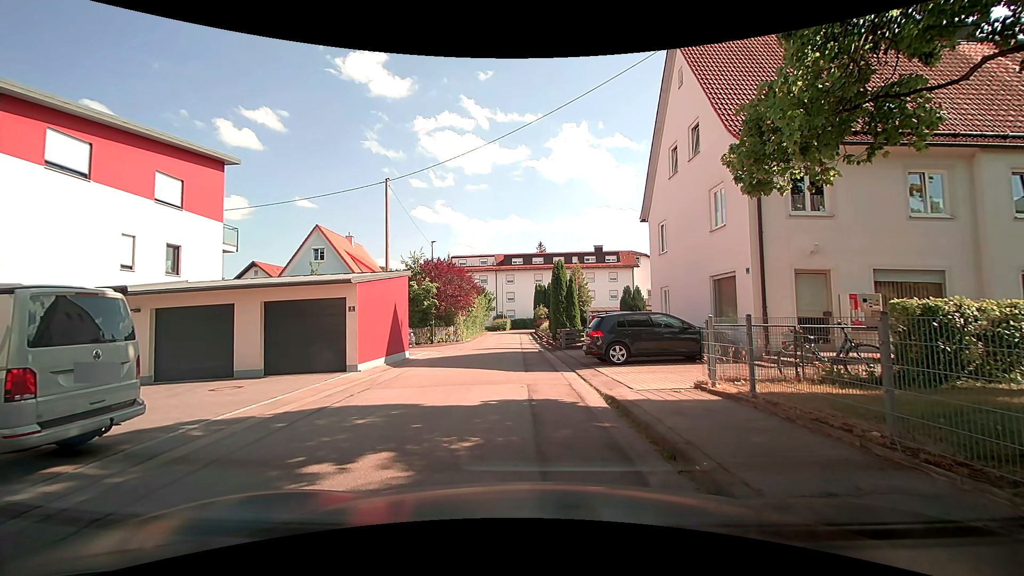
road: residential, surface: asphalt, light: Day
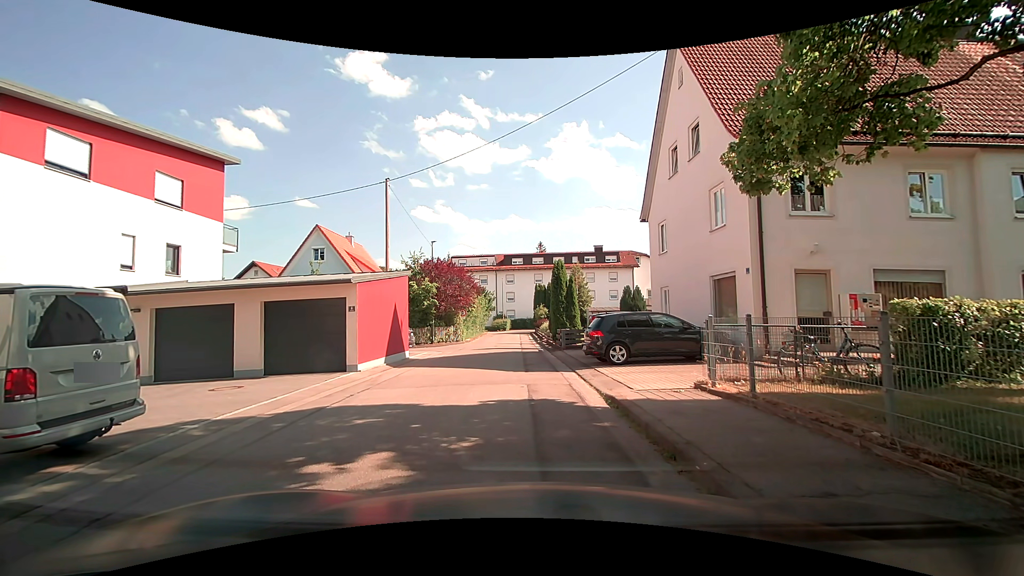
(0.0, 0.0) m; 0°
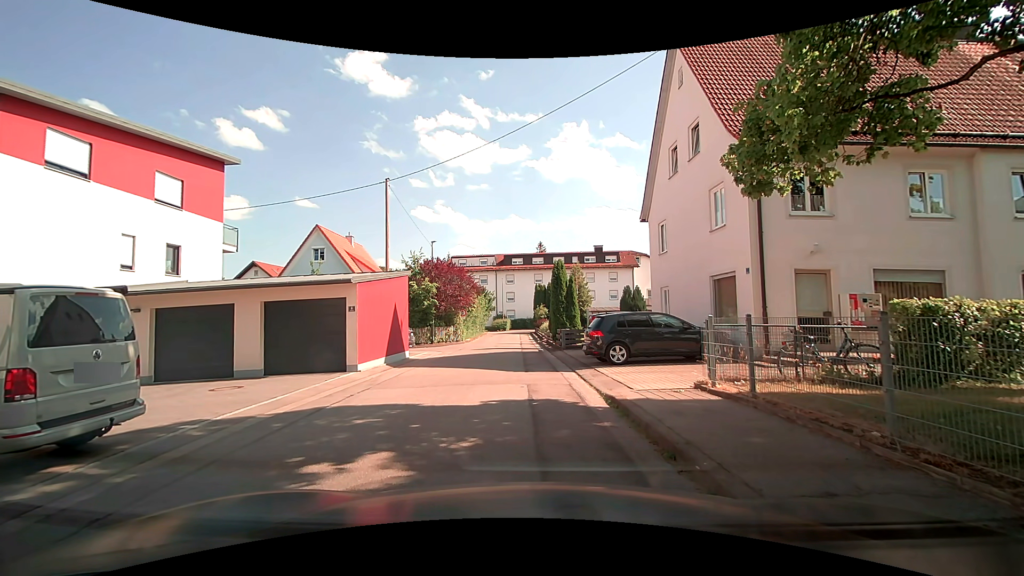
(0.0, 0.0) m; 0°
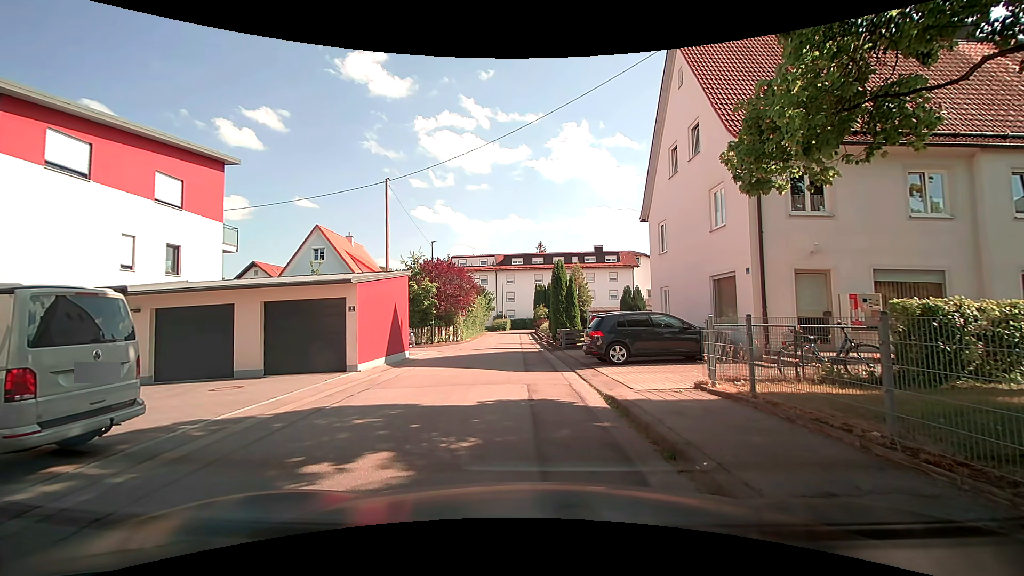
(0.0, 0.0) m; 0°
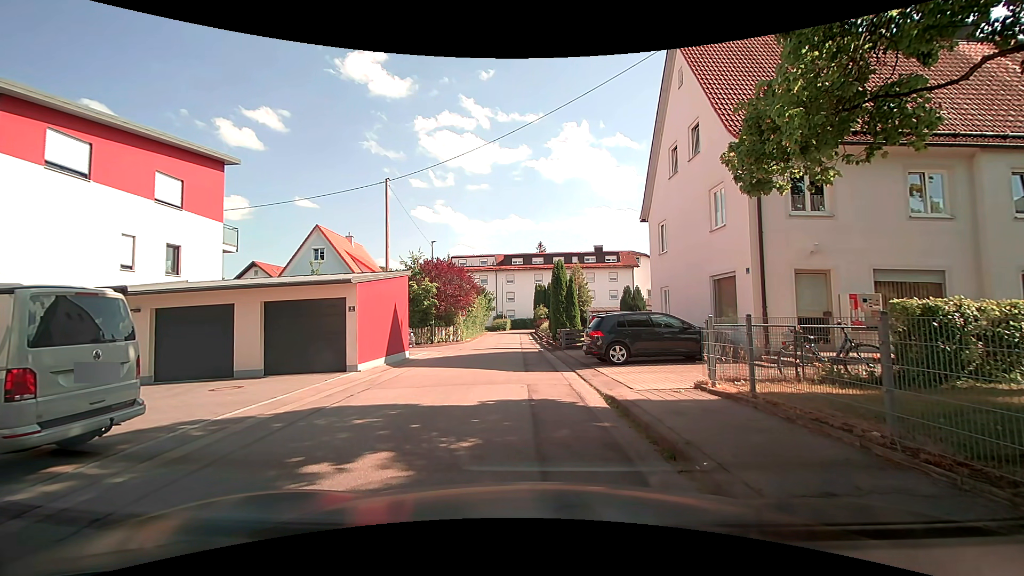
(0.0, 0.0) m; 0°
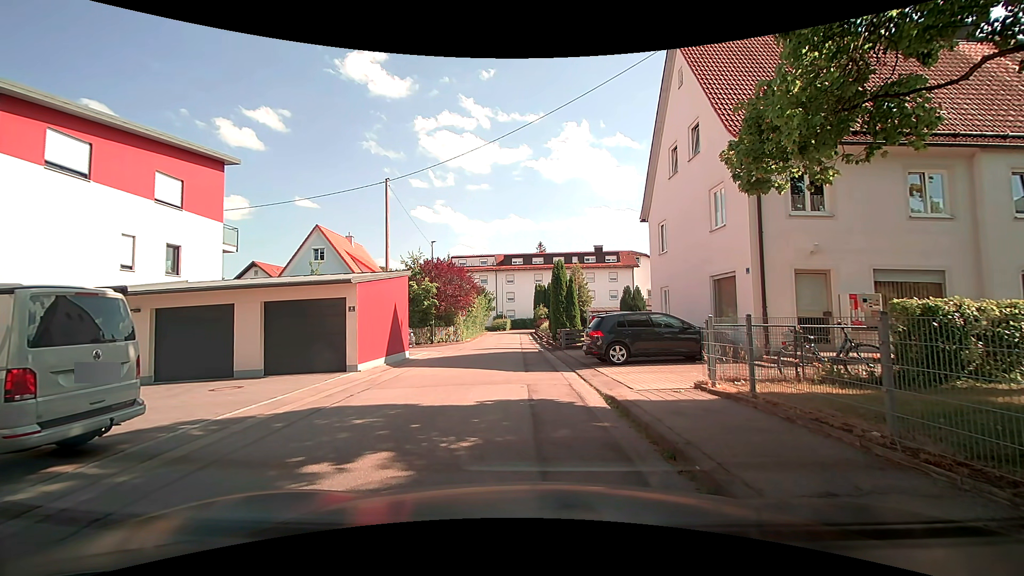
(0.0, 0.0) m; 0°
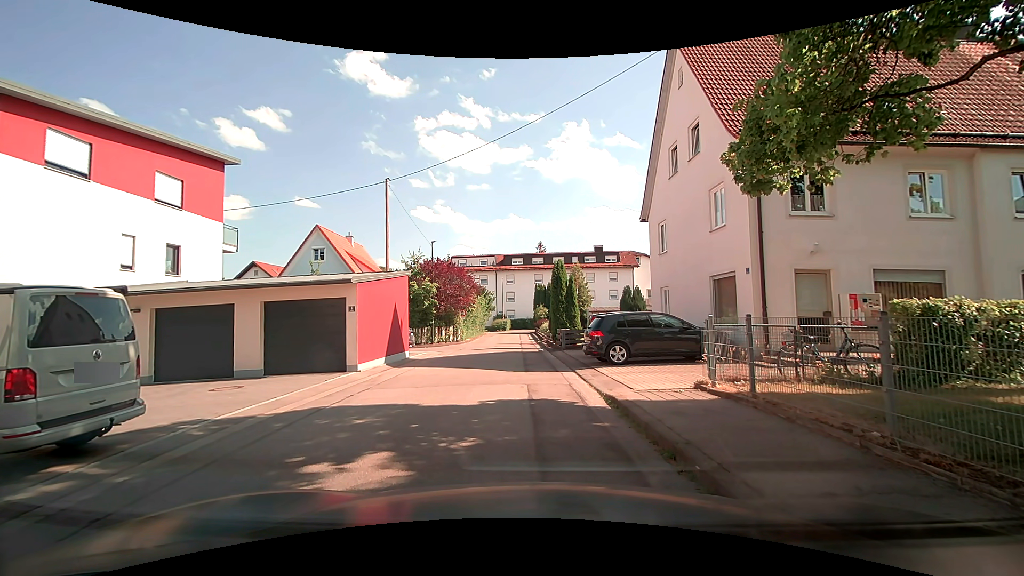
(0.0, 0.0) m; 0°
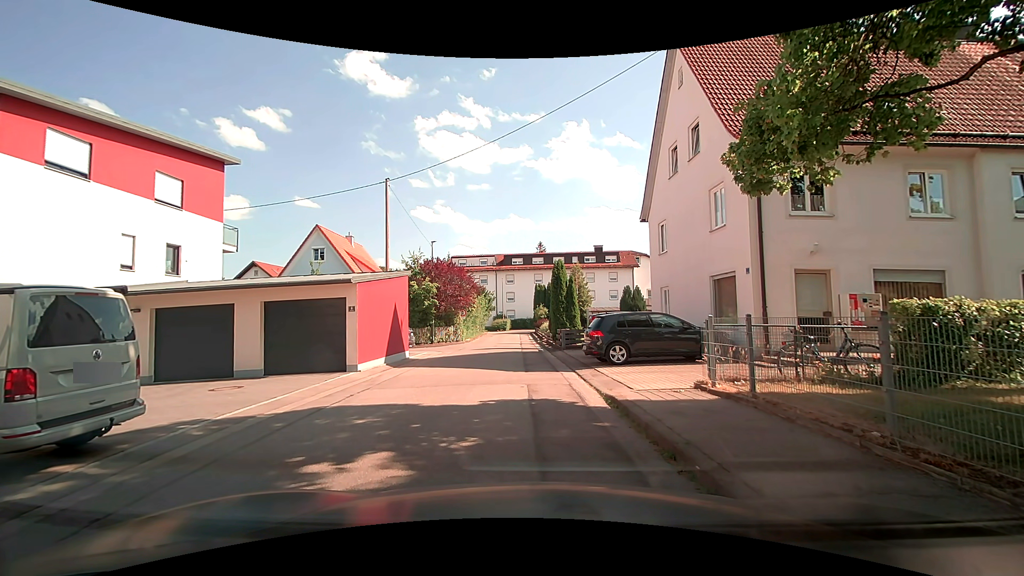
(0.0, 0.0) m; 0°
